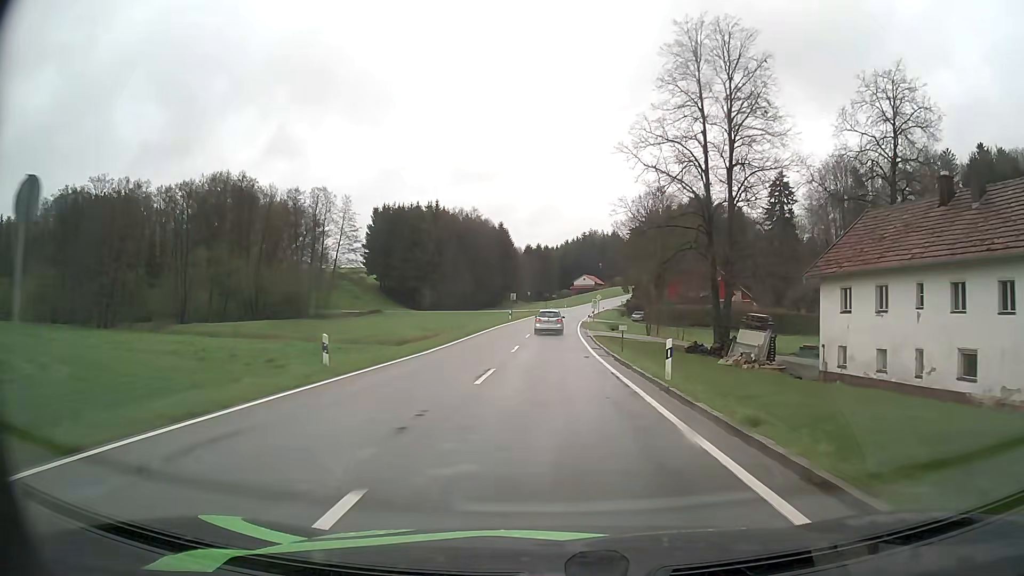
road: tertiary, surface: asphalt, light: Day
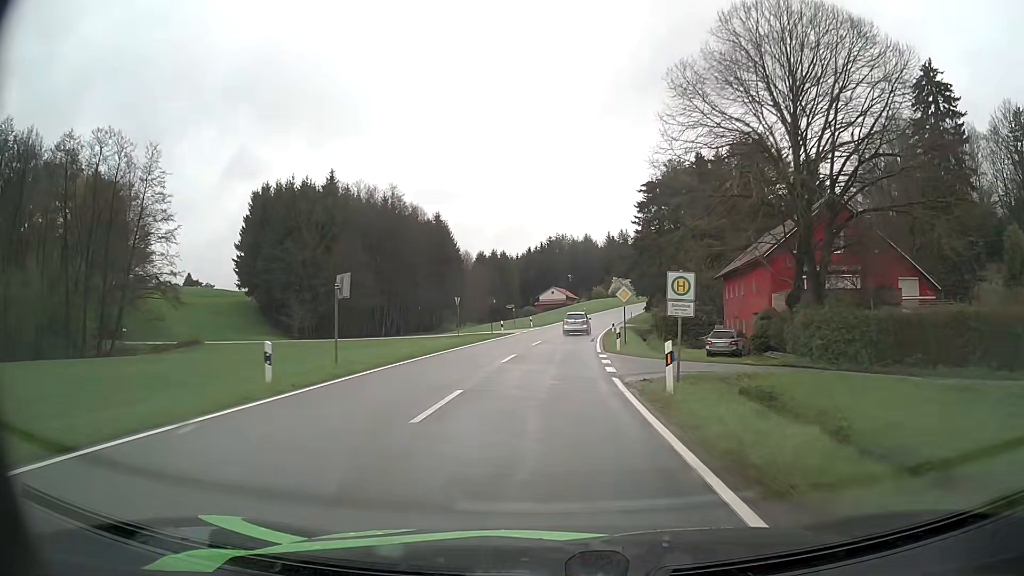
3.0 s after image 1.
(+0.9, +54.6) m; +3°
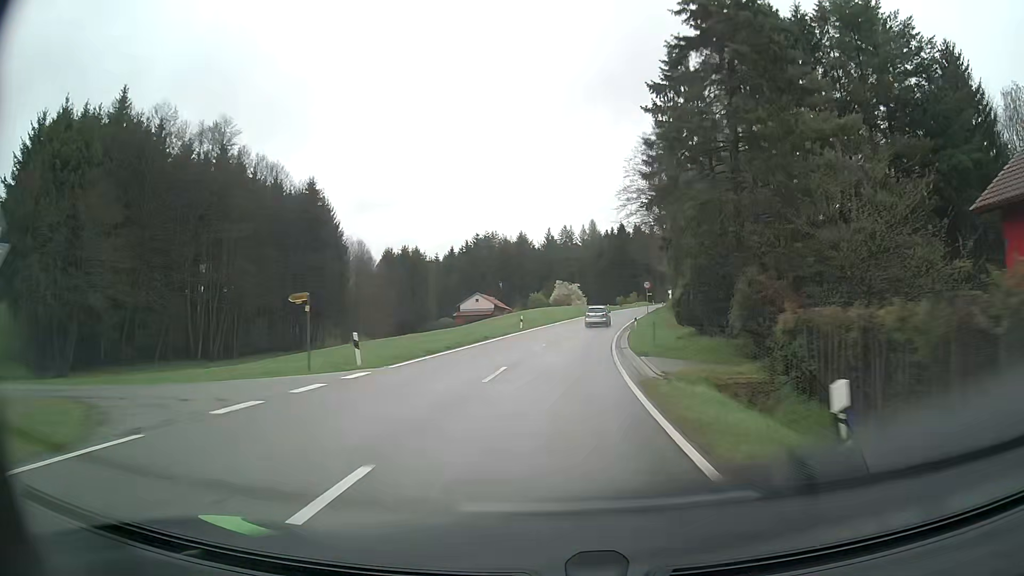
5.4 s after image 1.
(+1.8, +43.6) m; +6°
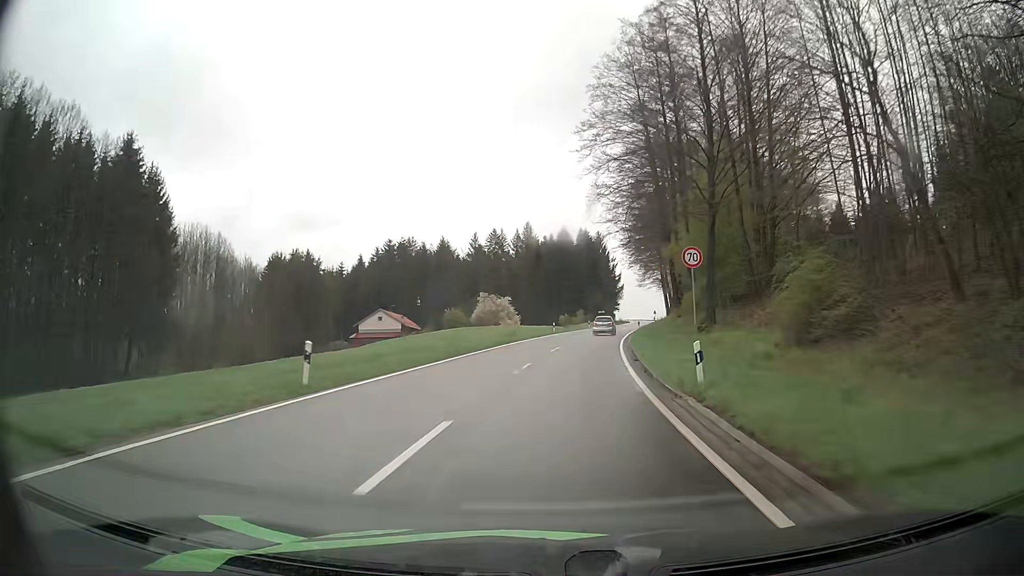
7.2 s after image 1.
(+1.6, +34.0) m; +5°
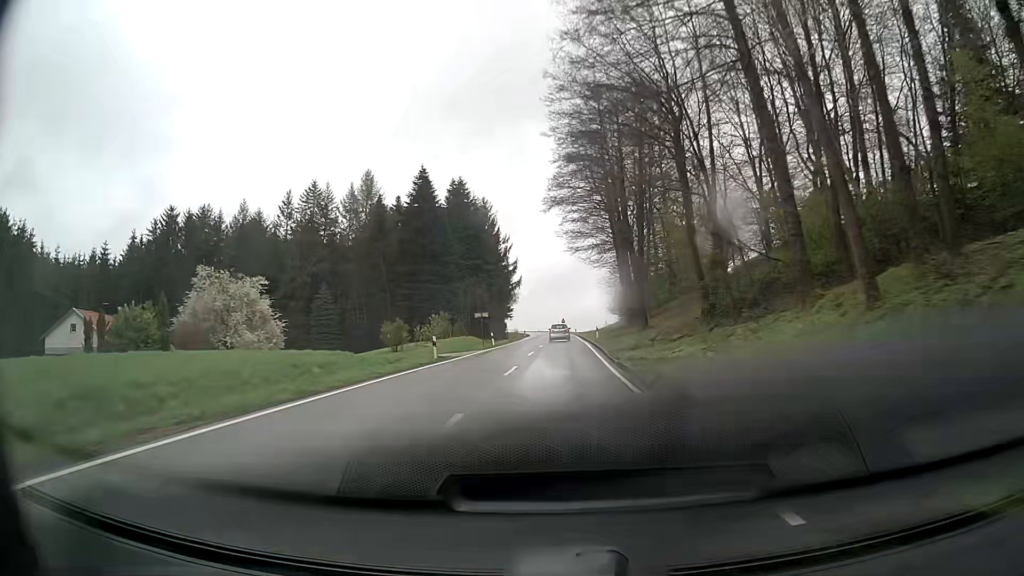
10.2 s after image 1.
(+6.1, +60.9) m; +10°
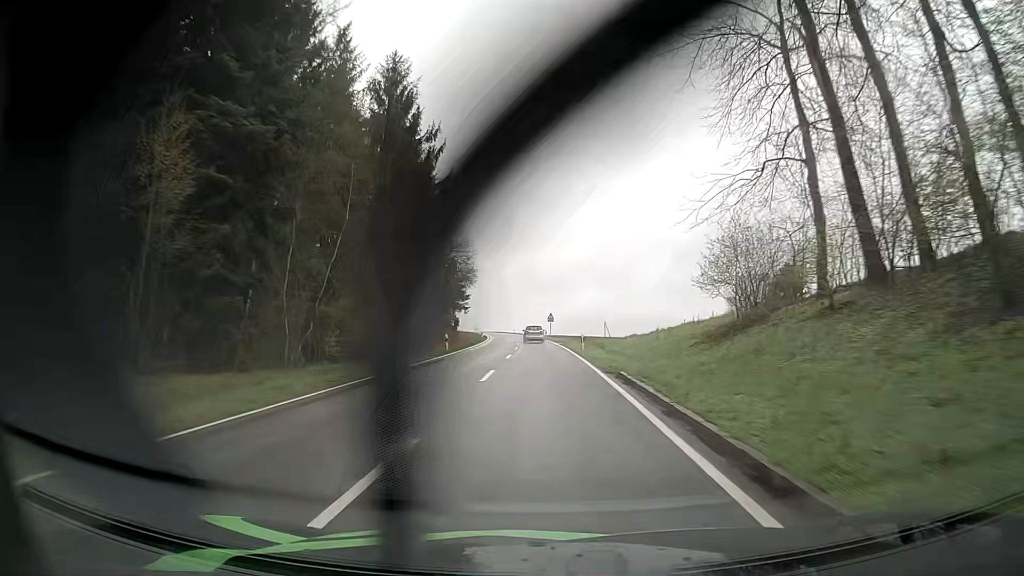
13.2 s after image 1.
(+1.9, +64.3) m; +2°
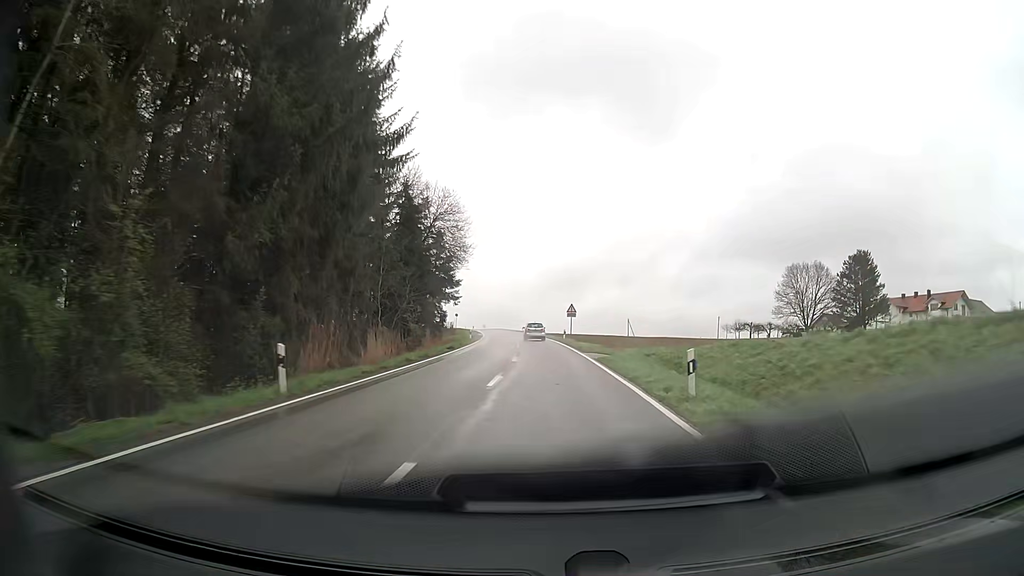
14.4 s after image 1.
(-0.3, +26.4) m; -1°
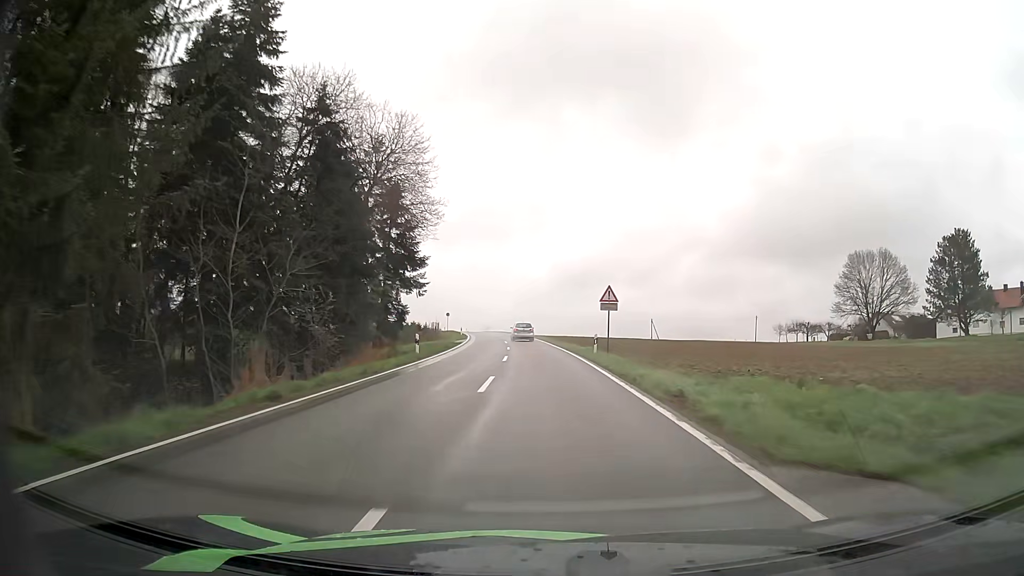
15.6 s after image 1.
(-0.1, +26.7) m; -1°
(0, +10) (0, +20) (0, +30) (-1, +40) (-1, +50) (-2, +60) (-3, +70) (-4, +80) (-6, +90) (-7, +100) m
